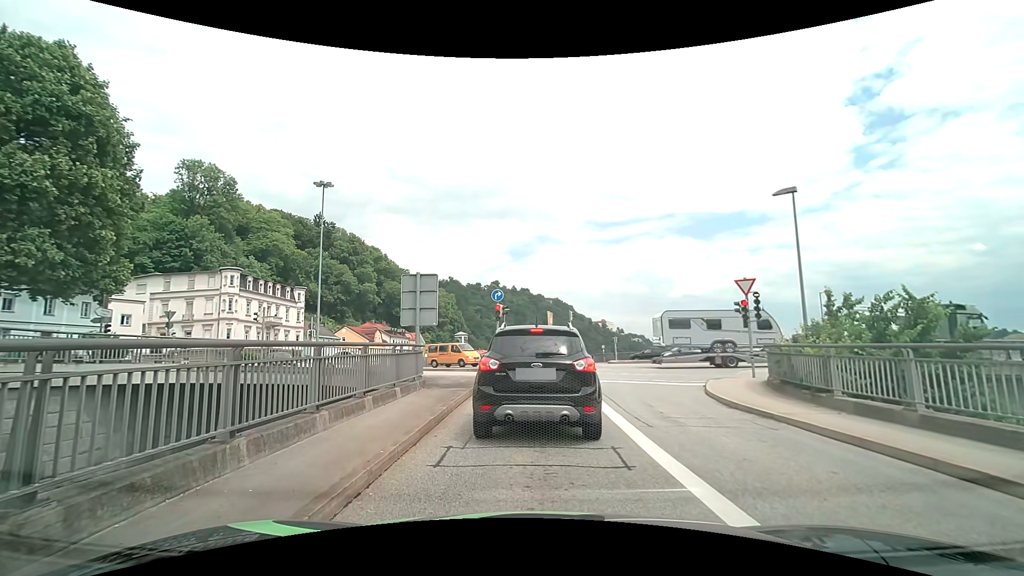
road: primary_link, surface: asphalt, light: Day
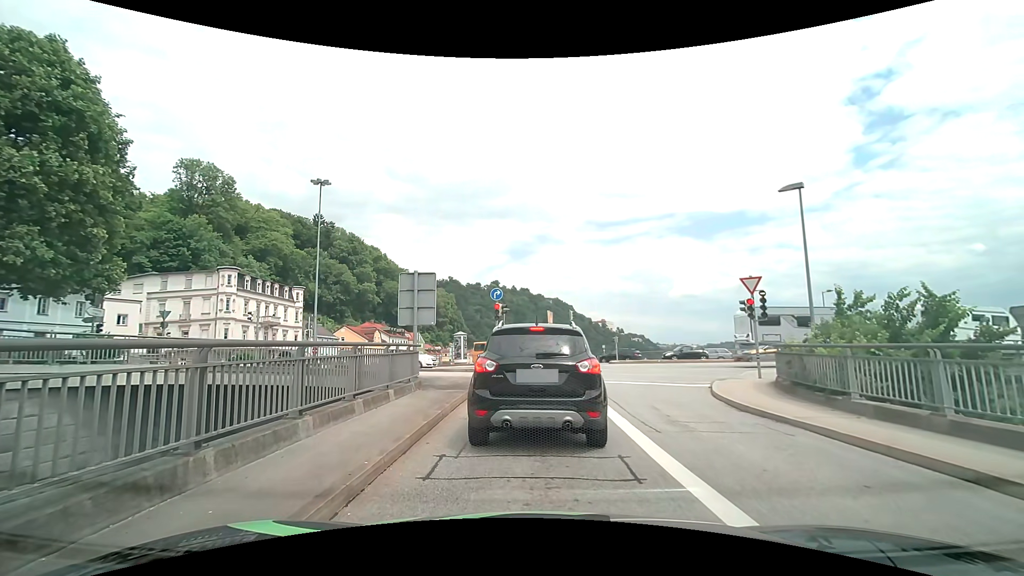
(0.0, +0.5) m; 0°
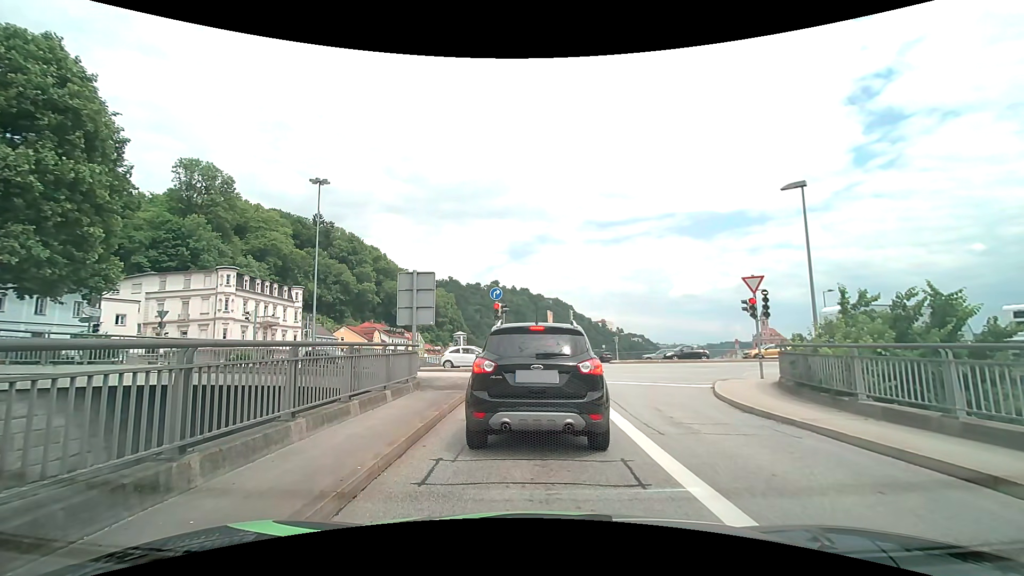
(0.0, +0.2) m; 0°
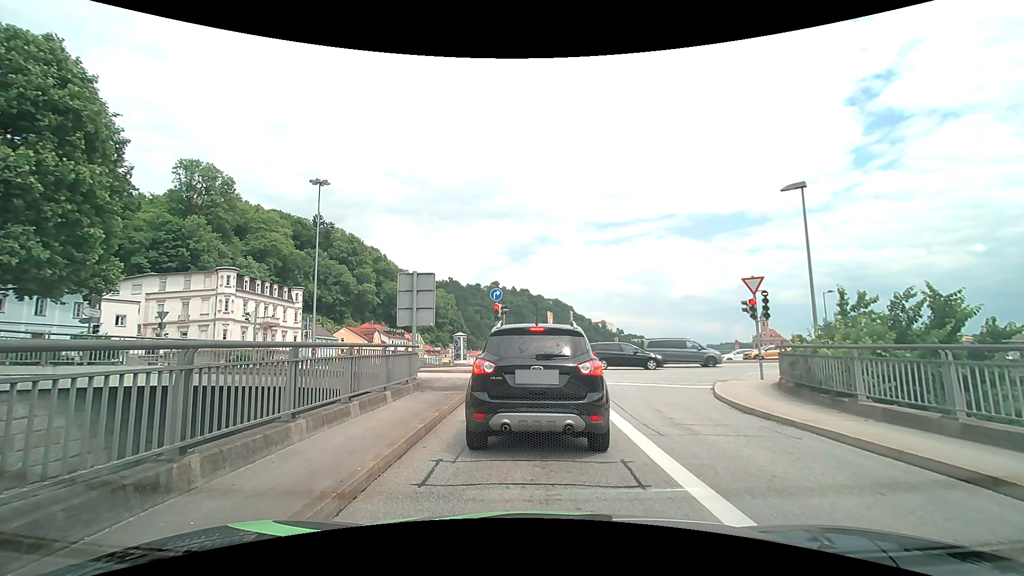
(0.0, +0.1) m; 0°
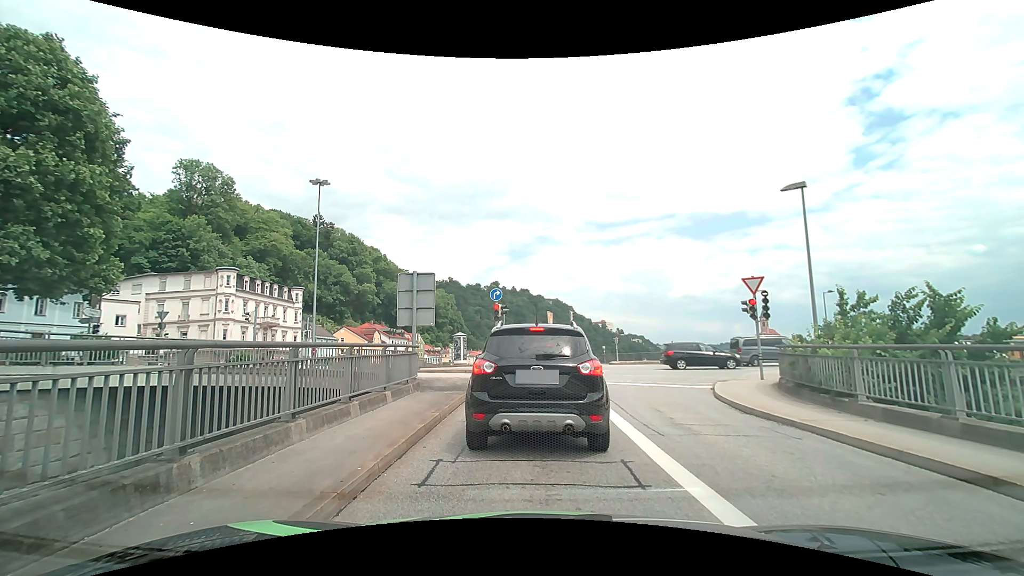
(0.0, 0.0) m; 0°
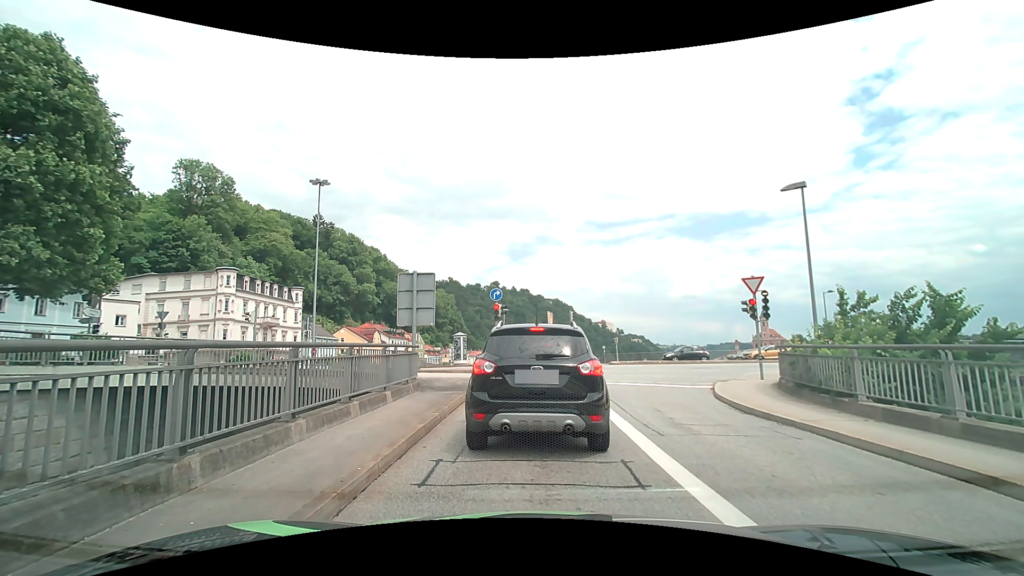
(0.0, 0.0) m; 0°
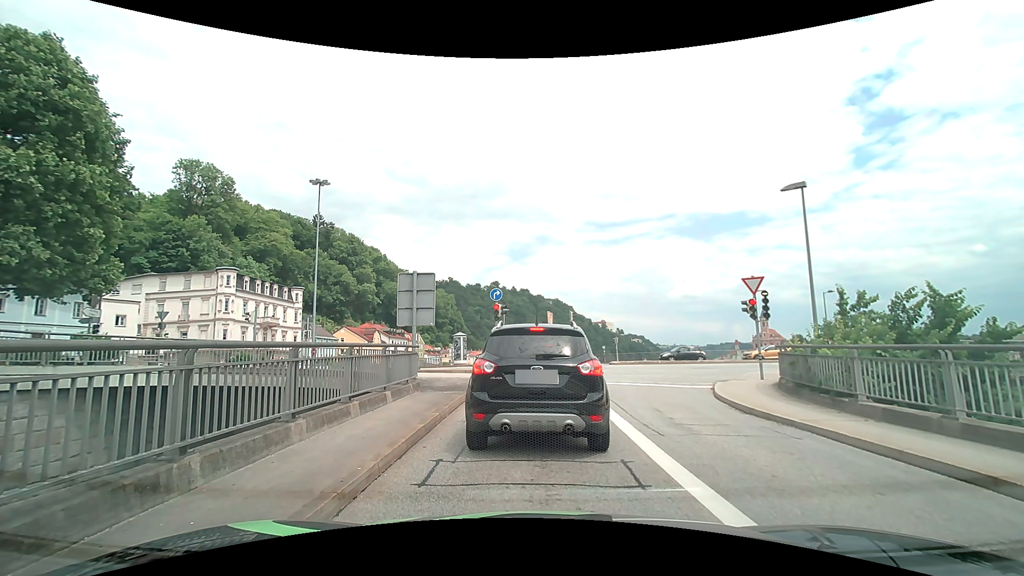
(0.0, 0.0) m; 0°
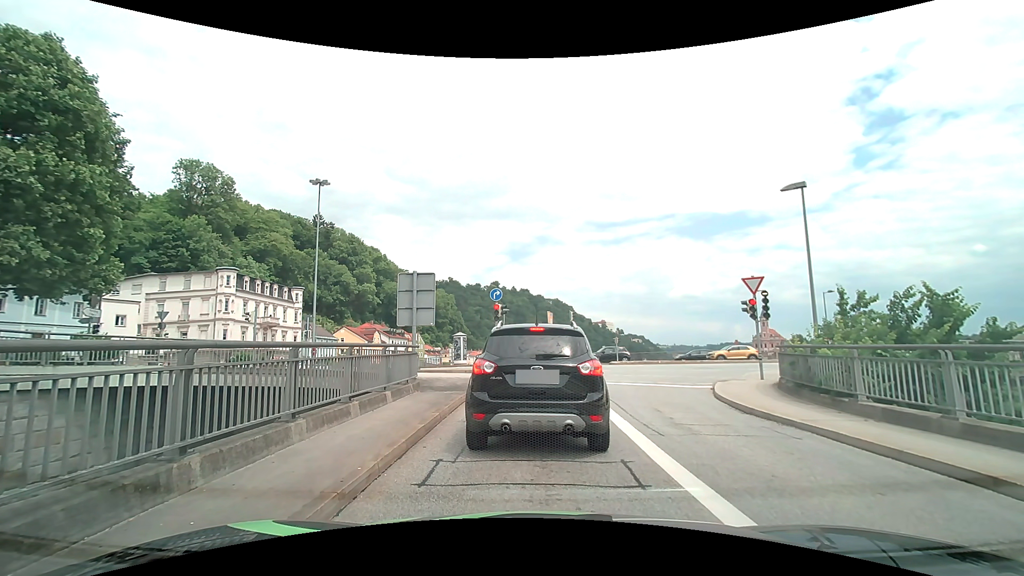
(0.0, 0.0) m; 0°
(0, +10) (+1, +20) (+5, +29) (+14, +34) (+24, +35) (+34, +35) (+44, +35) (+54, +35) (+64, +35) (+74, +35) m
